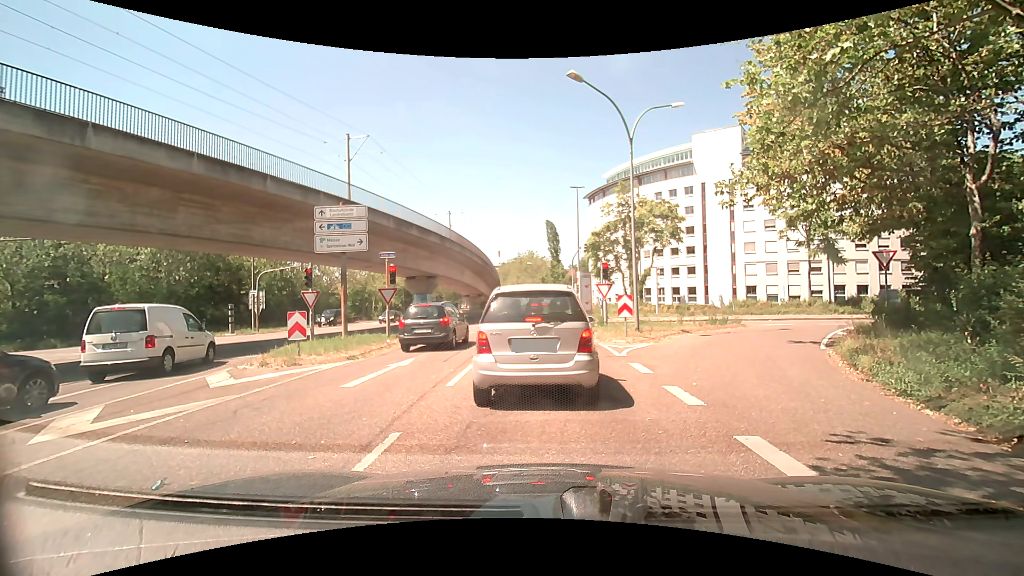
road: tertiary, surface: asphalt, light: Day
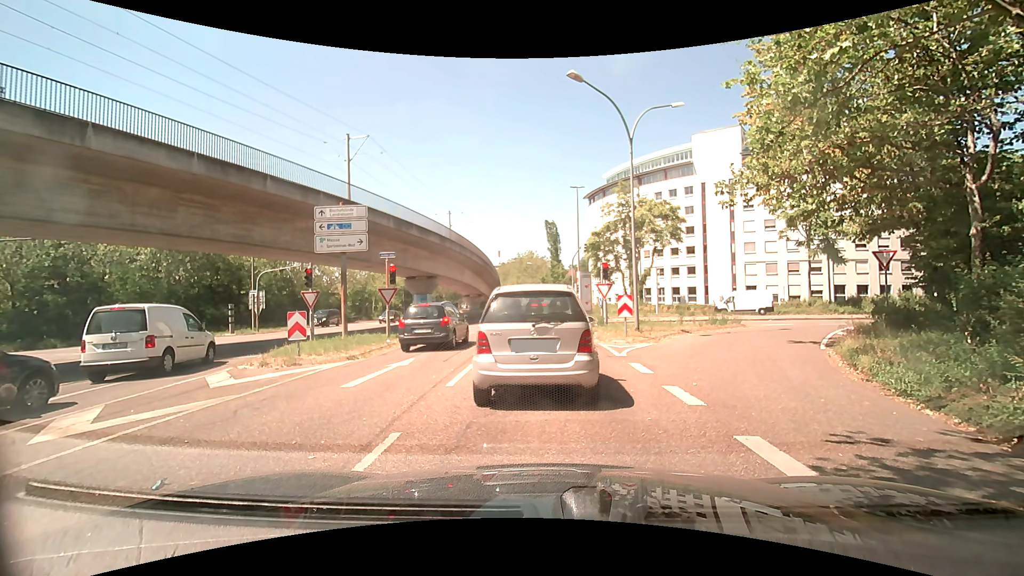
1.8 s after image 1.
(0.0, 0.0) m; 0°
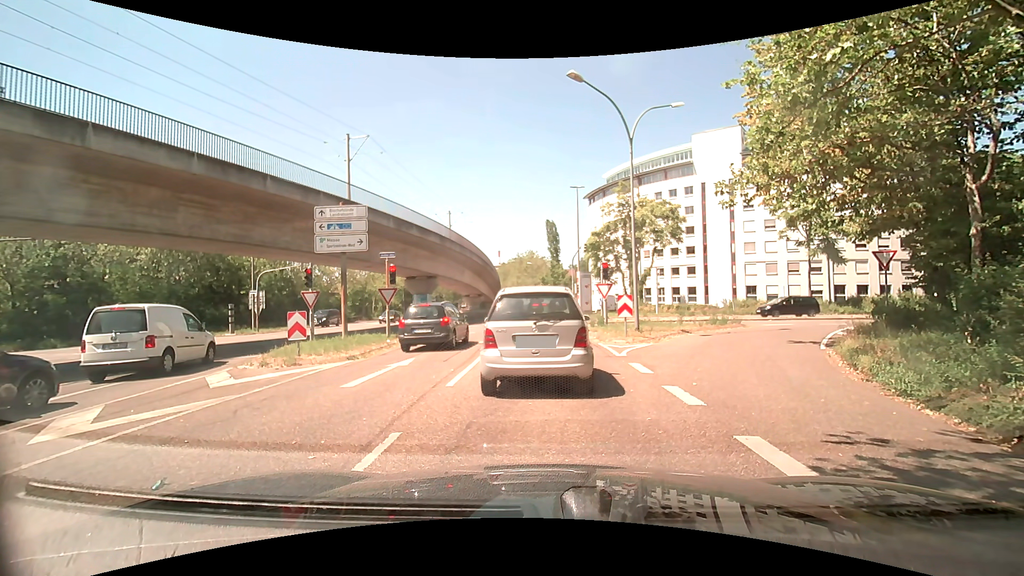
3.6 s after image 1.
(0.0, 0.0) m; 0°
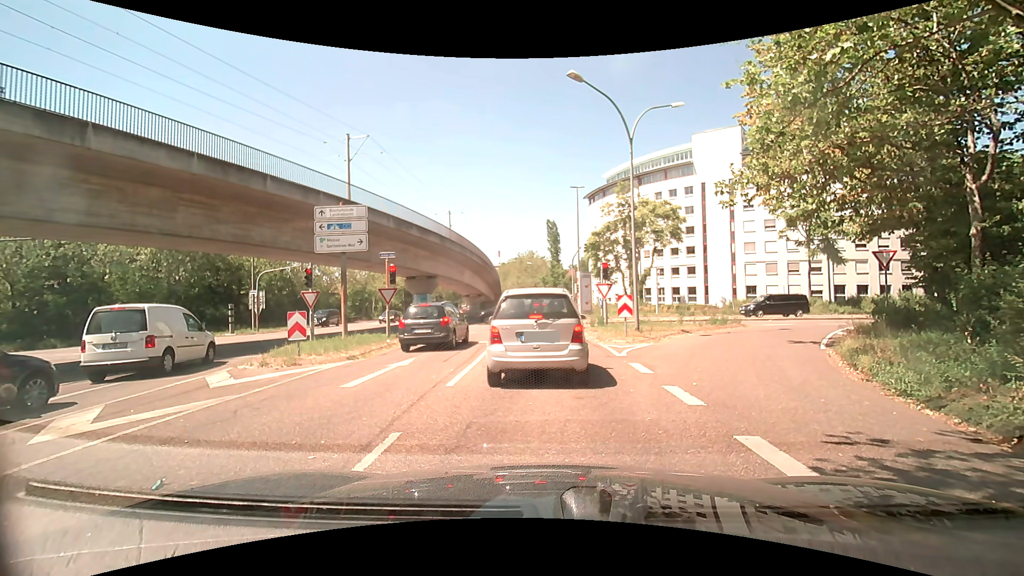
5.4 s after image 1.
(0.0, 0.0) m; 0°
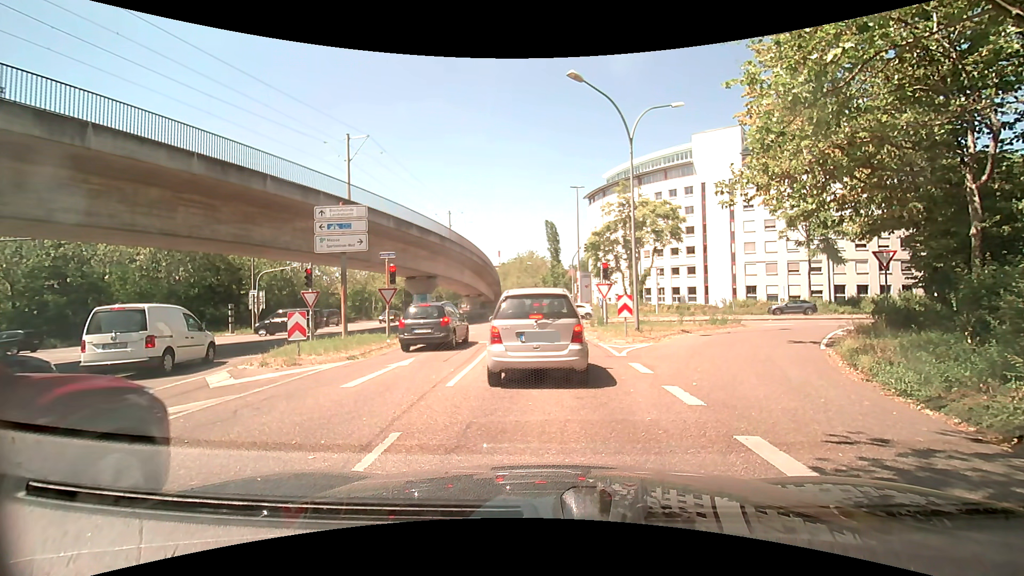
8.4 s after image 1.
(0.0, 0.0) m; 0°
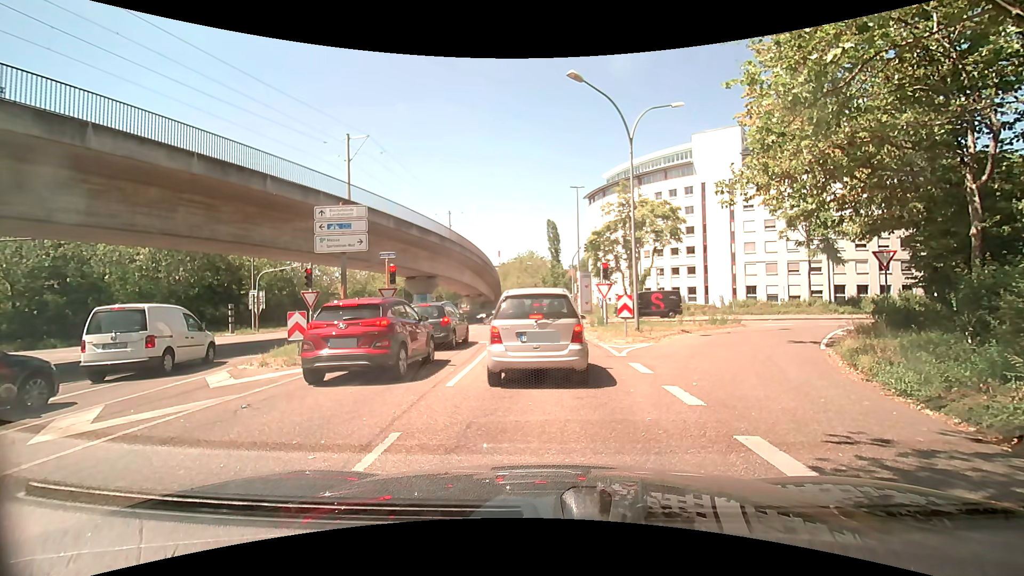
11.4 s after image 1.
(0.0, 0.0) m; 0°
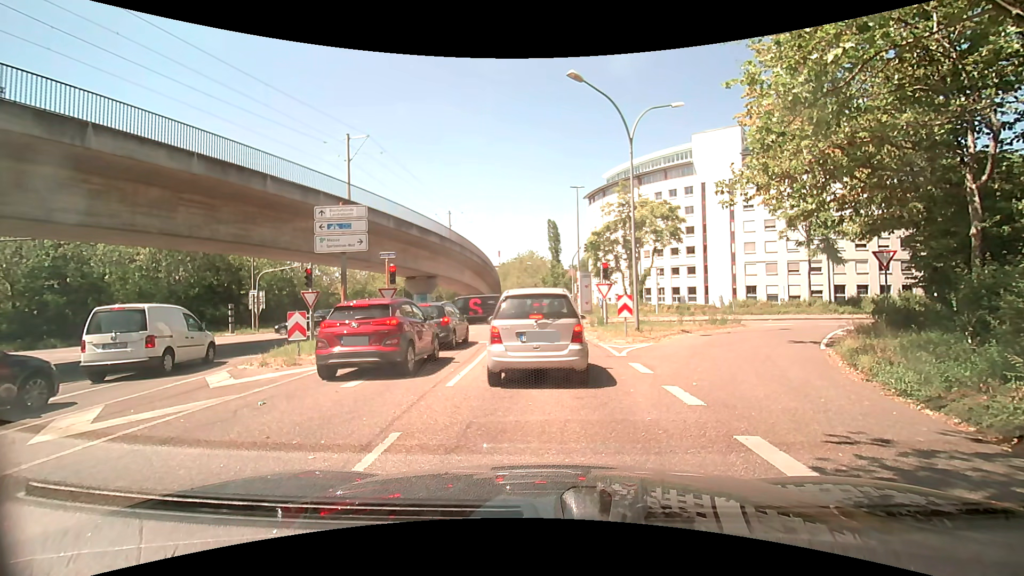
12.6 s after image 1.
(0.0, 0.0) m; 0°
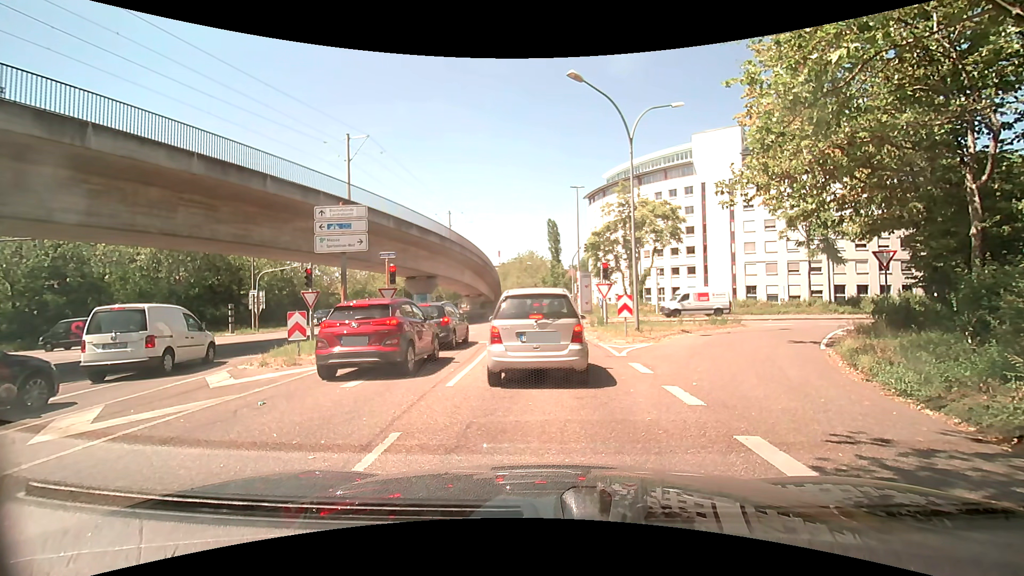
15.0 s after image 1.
(0.0, 0.0) m; 0°
